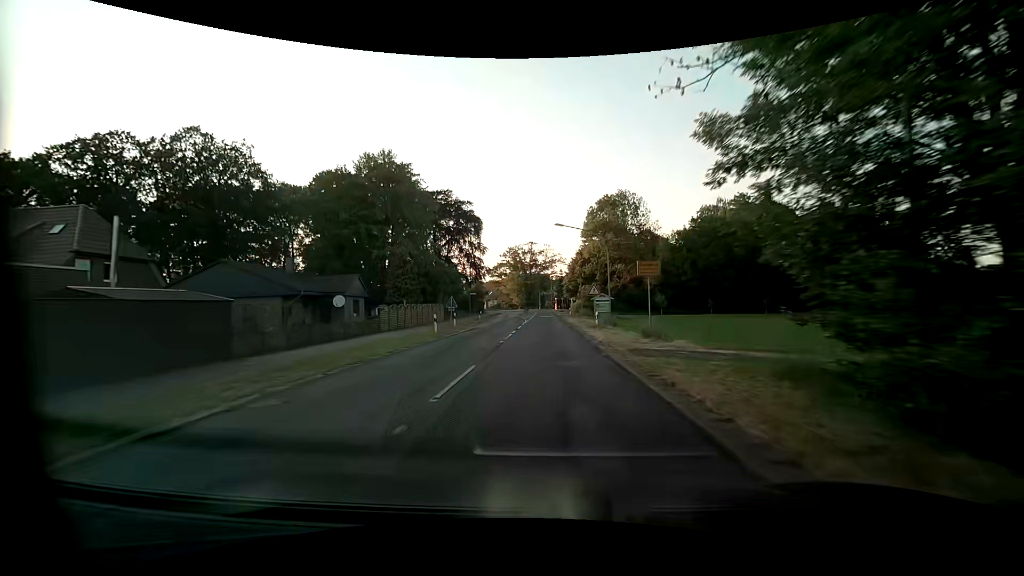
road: secondary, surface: asphalt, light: Day
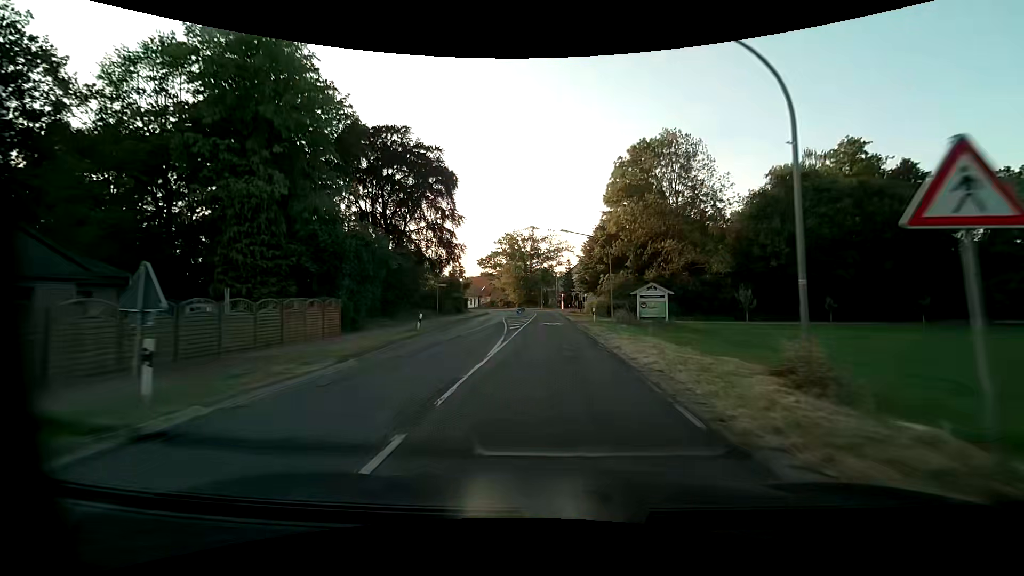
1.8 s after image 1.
(-0.1, +26.8) m; 0°
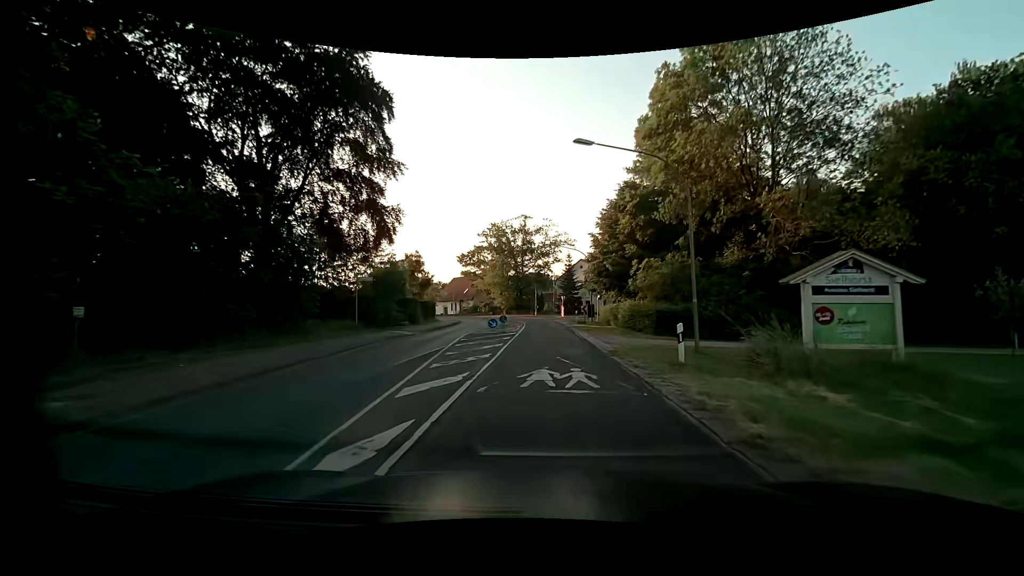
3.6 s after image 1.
(+0.1, +22.7) m; +1°
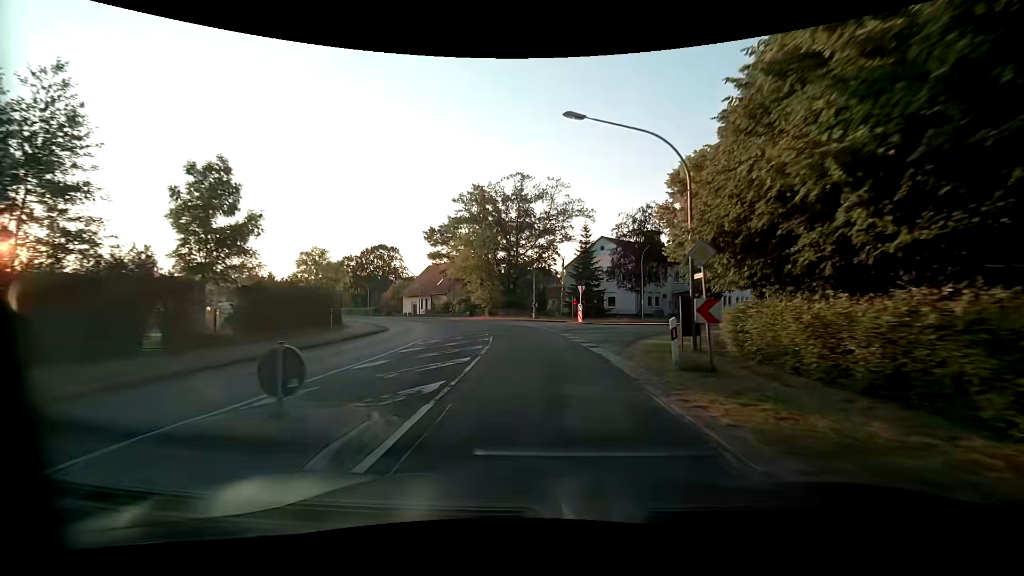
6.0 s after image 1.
(0.0, +31.9) m; 0°
(0, +10) (0, +20) (-1, +30) (-3, +40) (-7, +49) (-12, +58) (-17, +66) (-23, +74) (-29, +82) (-35, +91) m
